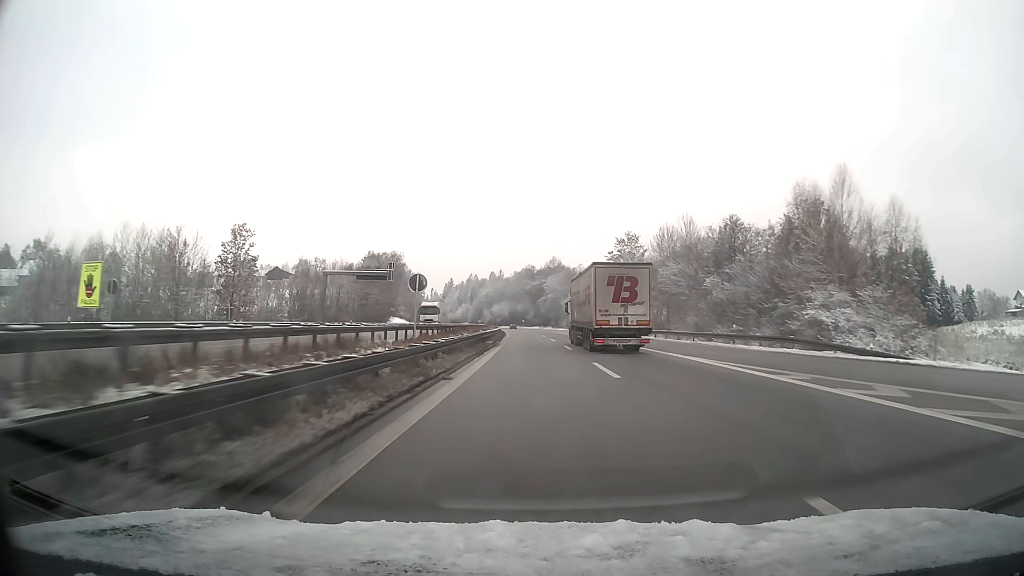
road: motorway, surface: asphalt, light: Day
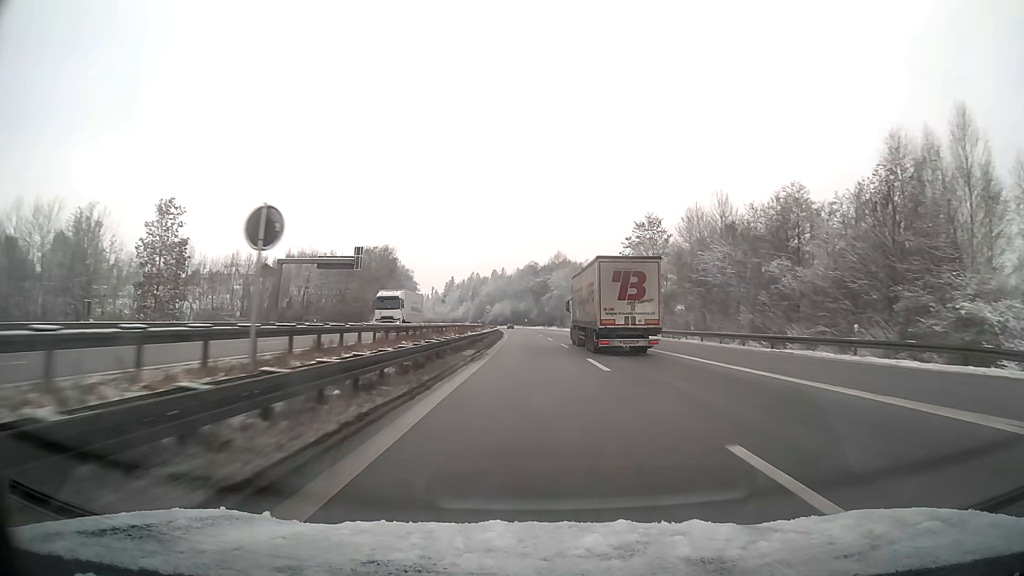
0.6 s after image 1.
(0.0, +15.8) m; 0°
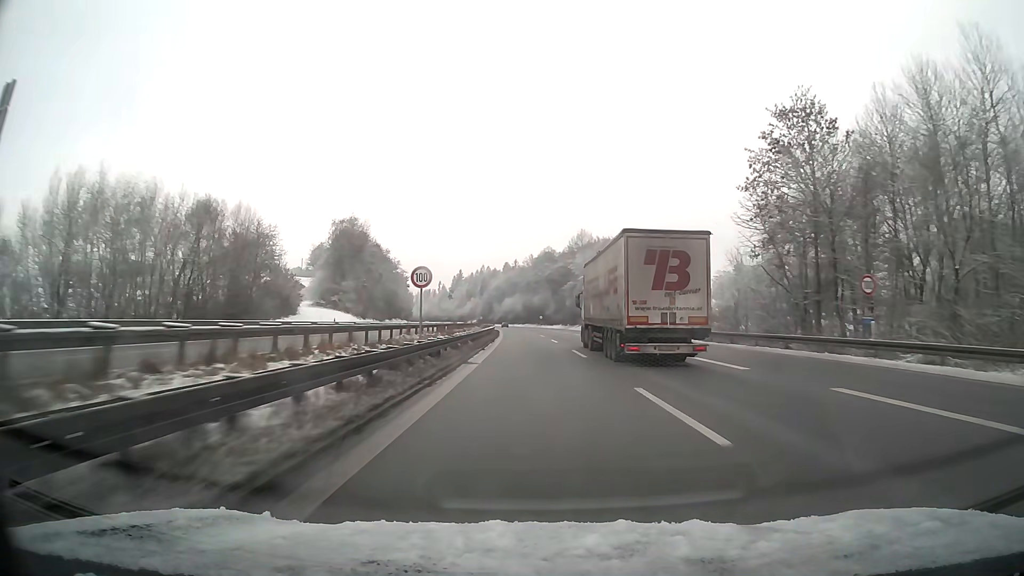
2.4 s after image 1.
(-0.5, +47.4) m; -1°
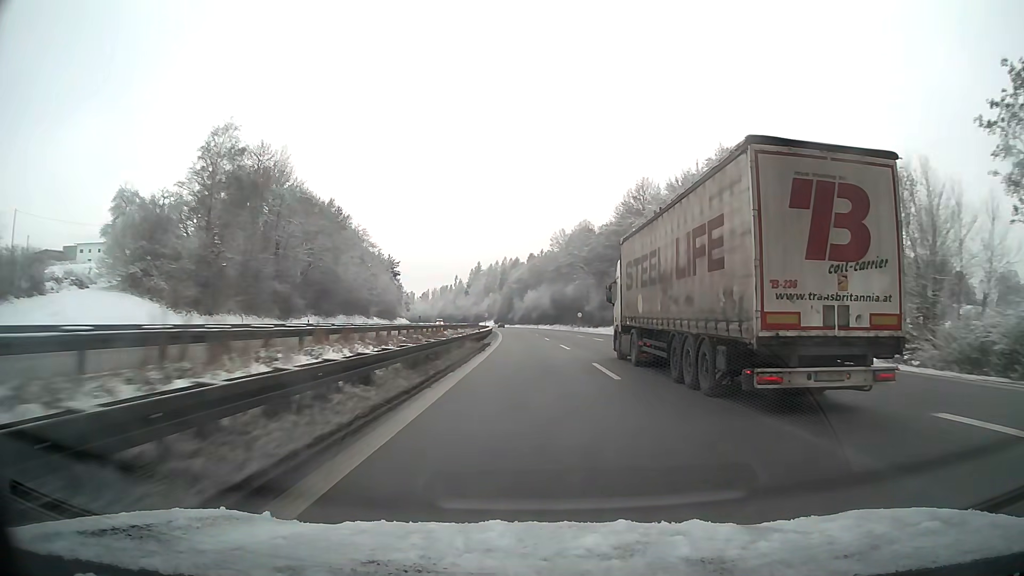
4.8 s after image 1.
(-1.3, +63.2) m; -2°
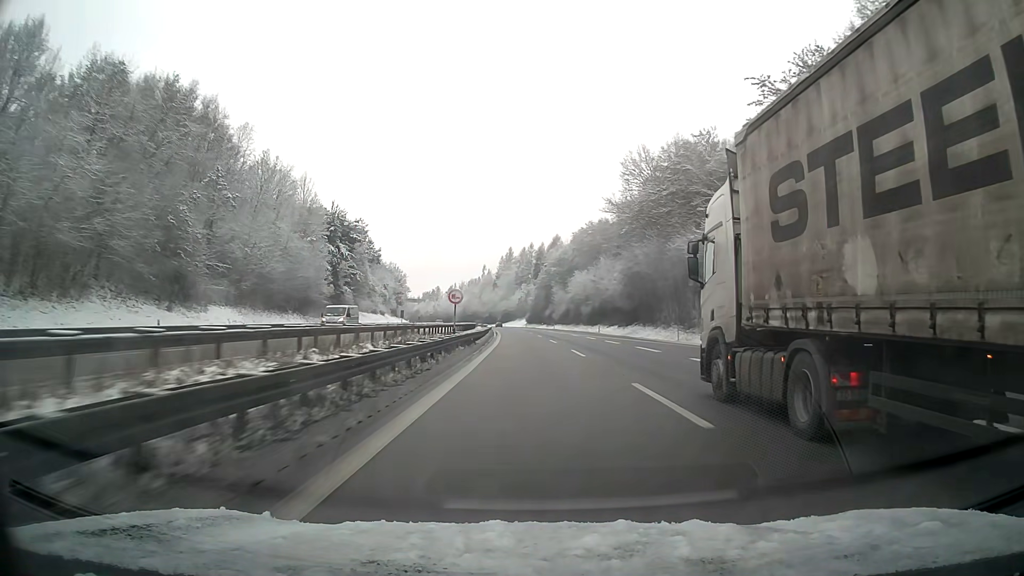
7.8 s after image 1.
(-2.2, +79.3) m; -3°
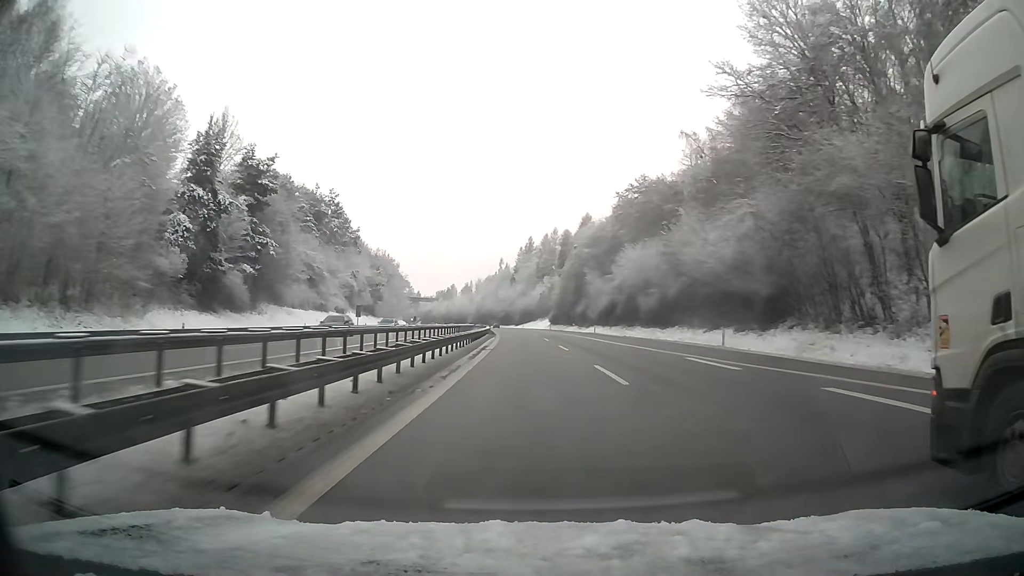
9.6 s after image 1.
(-0.8, +47.5) m; -2°
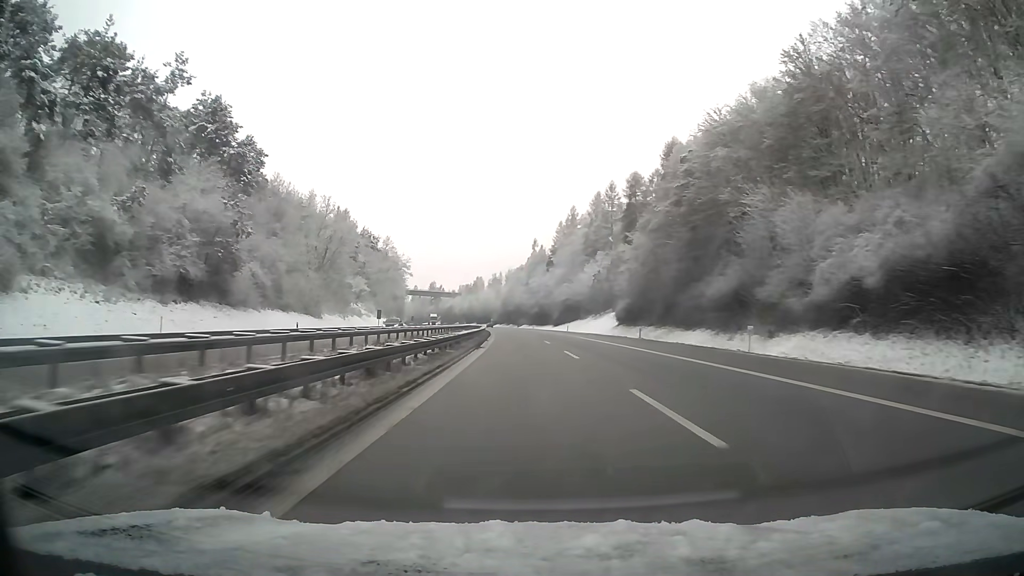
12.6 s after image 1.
(-2.3, +79.1) m; -3°
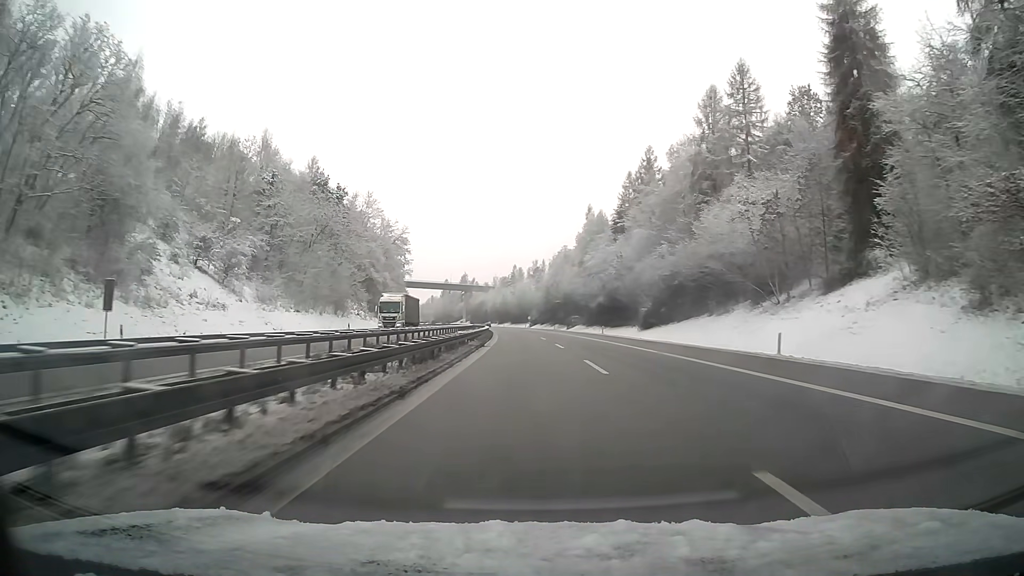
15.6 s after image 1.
(-2.7, +79.3) m; -4°
(0, +10) (0, +20) (0, +30) (0, +40) (-1, +50) (-1, +60) (-1, +70) (-2, +80) (-2, +90) (-2, +100) m
